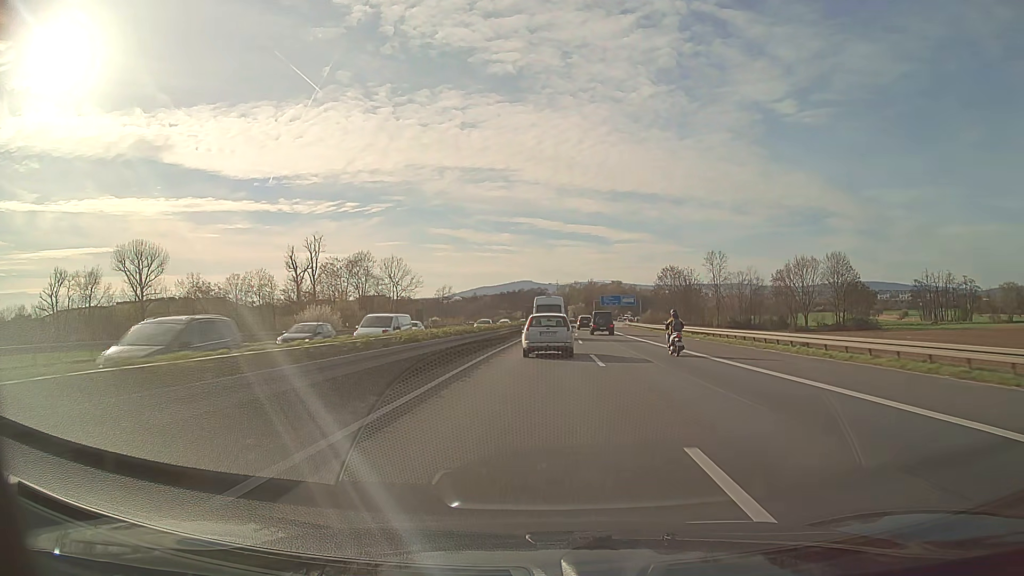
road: motorway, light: Day
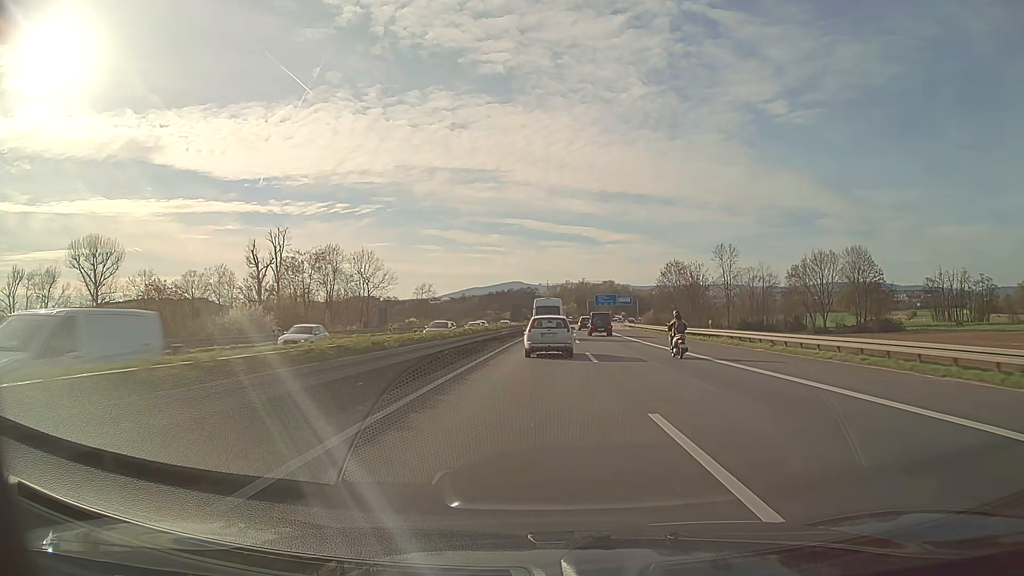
(+0.1, +15.6) m; +1°
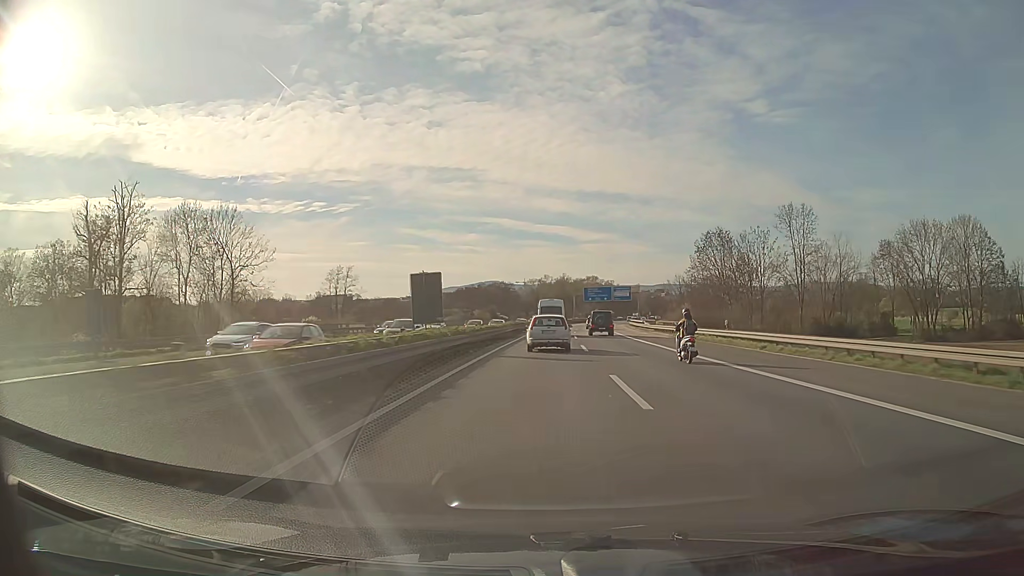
(+0.9, +47.8) m; +2°
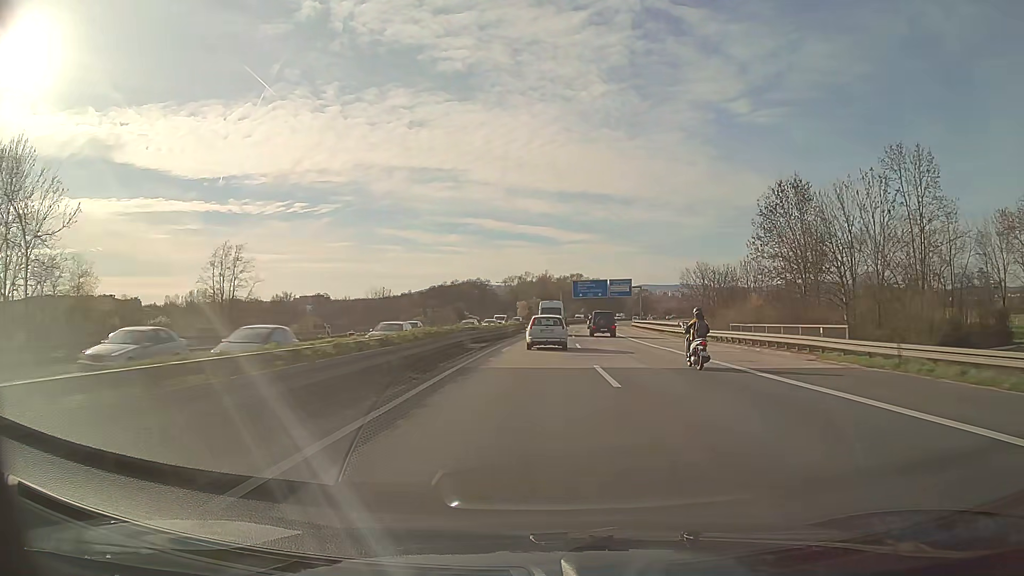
(+0.4, +32.8) m; +2°
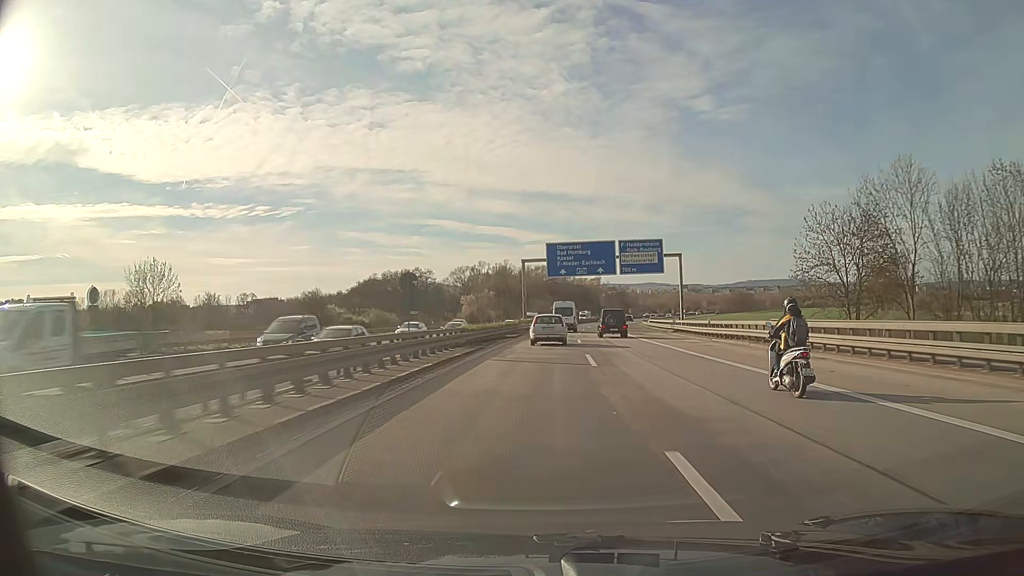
(+1.9, +66.9) m; +3°
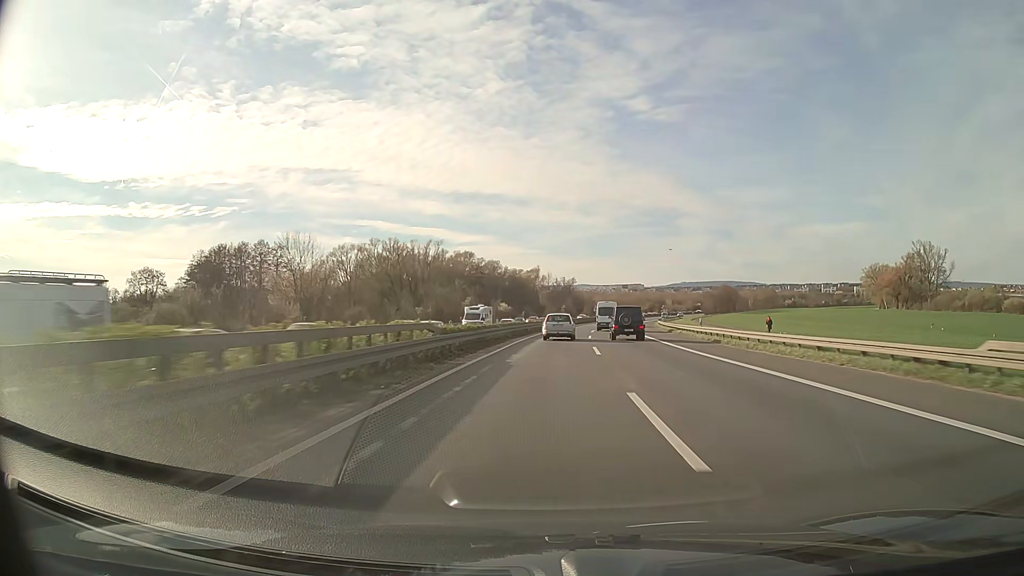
(+4.0, +84.8) m; +5°
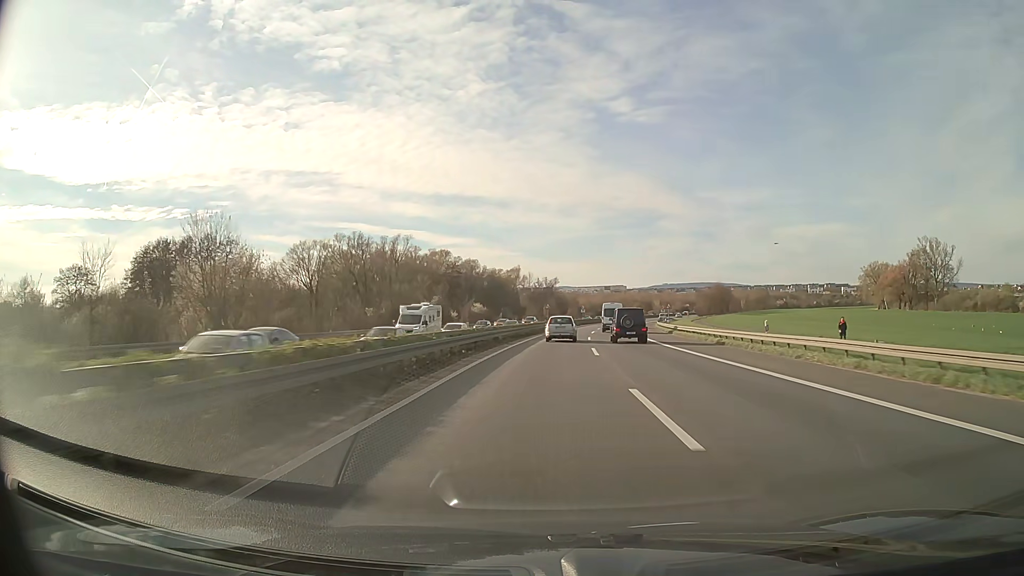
(+0.3, +17.2) m; +2°
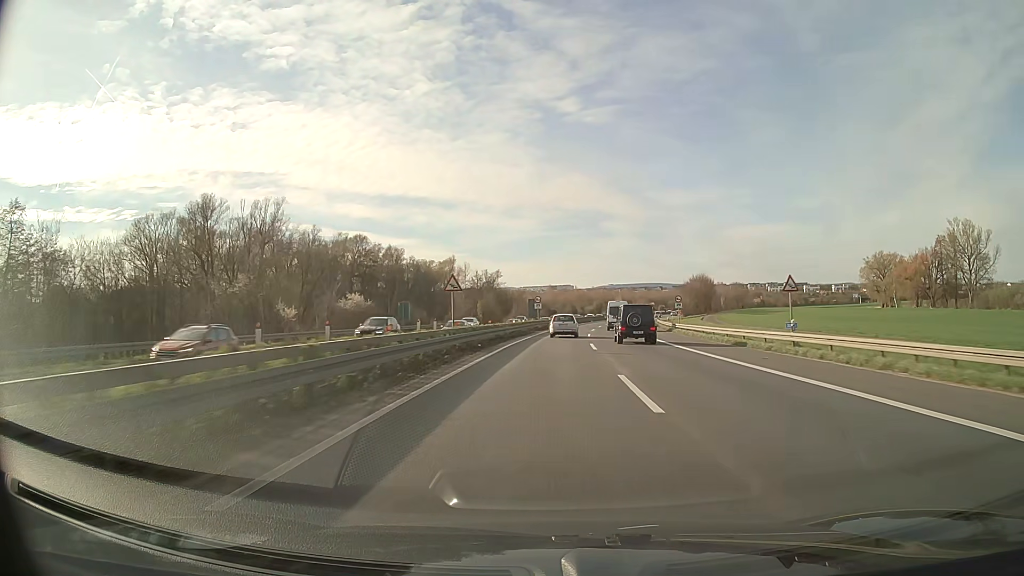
(+2.1, +51.7) m; +5°
(0, +10) (0, +20) (+1, +30) (+1, +40) (+2, +50) (+3, +60) (+4, +70) (+5, +80) (+6, +90) (+7, +100) m
